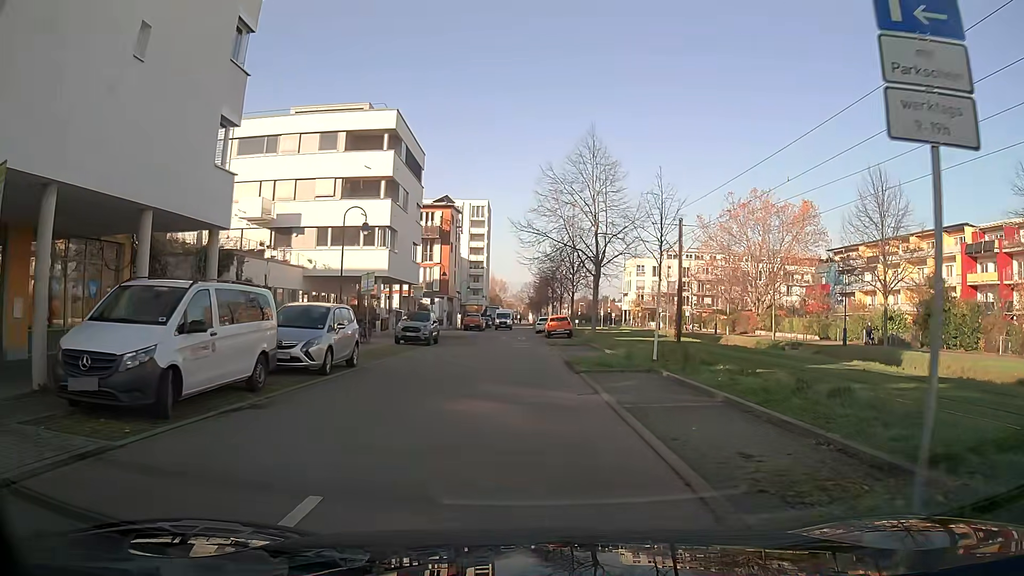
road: residential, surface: asphalt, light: Day
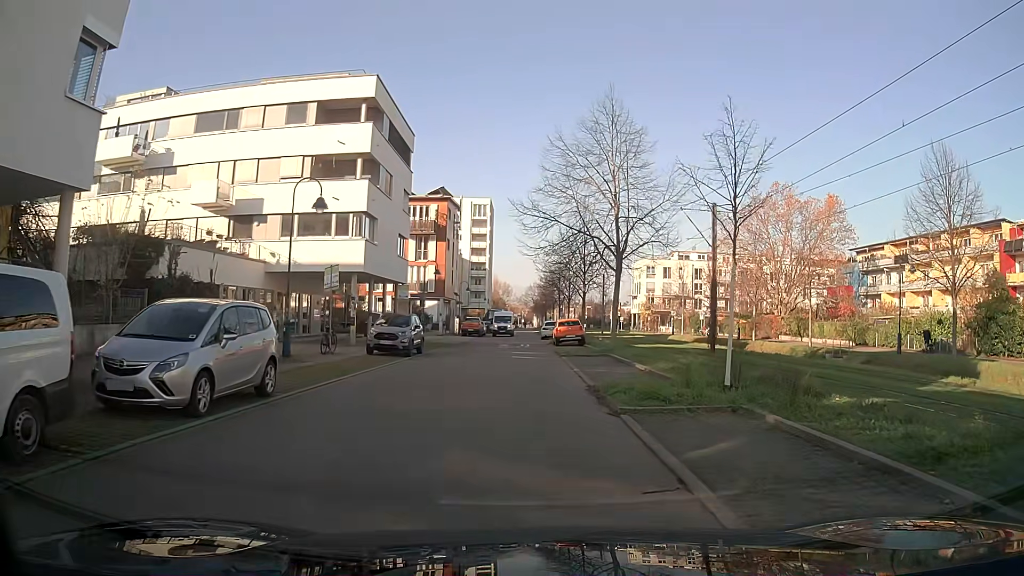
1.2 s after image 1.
(0.0, +6.6) m; 0°
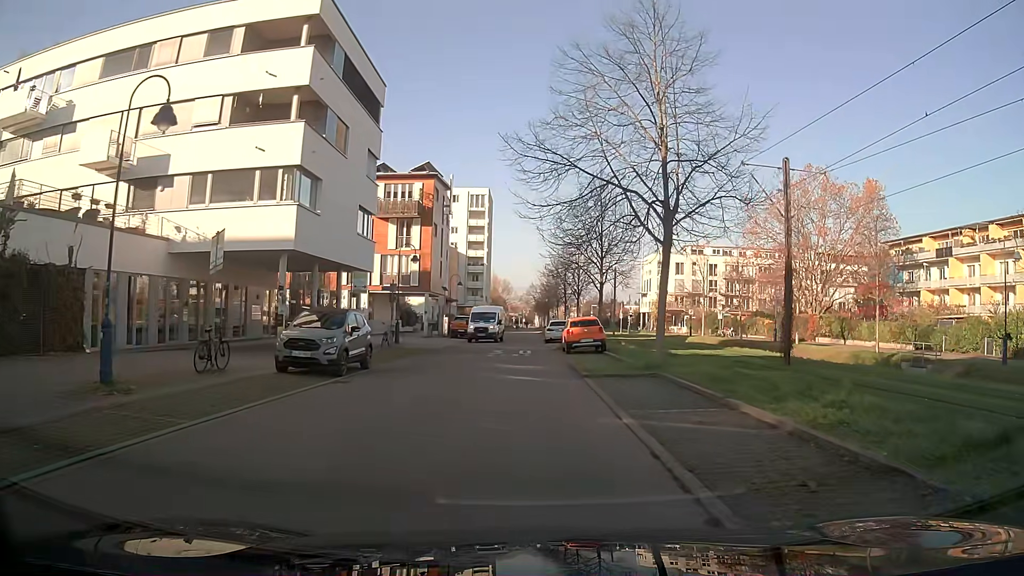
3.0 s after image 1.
(0.0, +9.8) m; 0°
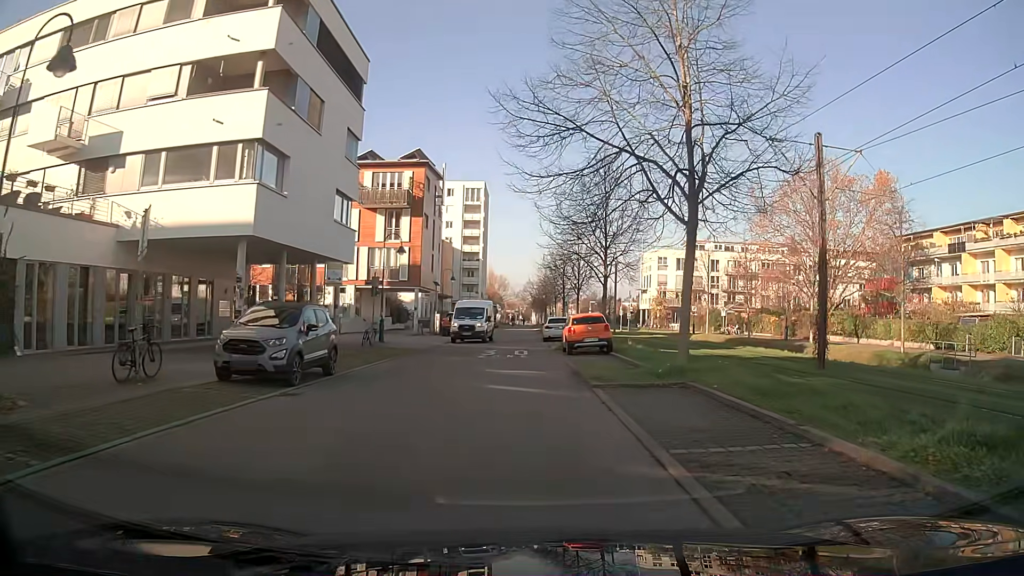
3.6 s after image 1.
(0.0, +3.2) m; 0°
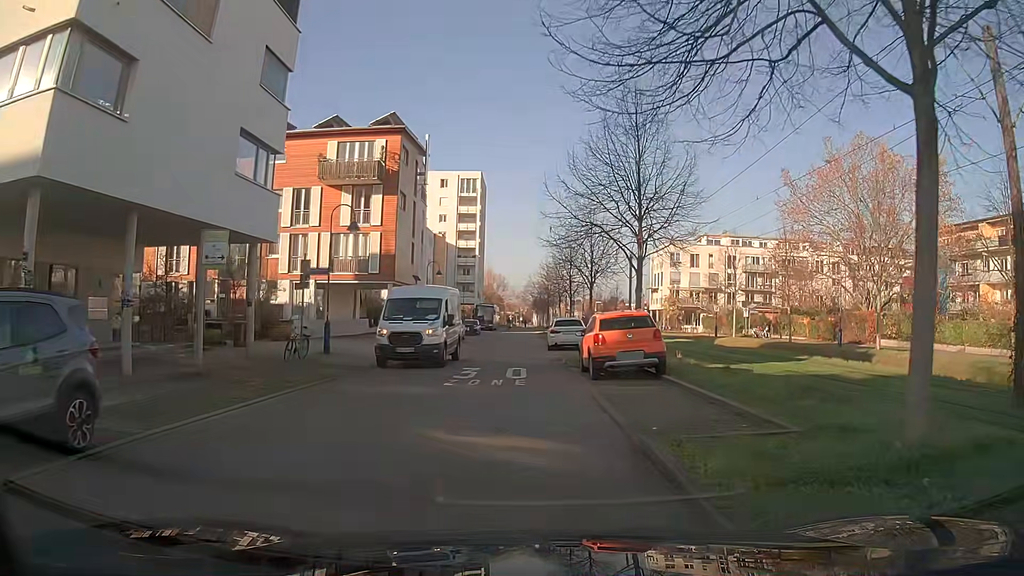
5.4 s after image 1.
(0.0, +9.6) m; 0°
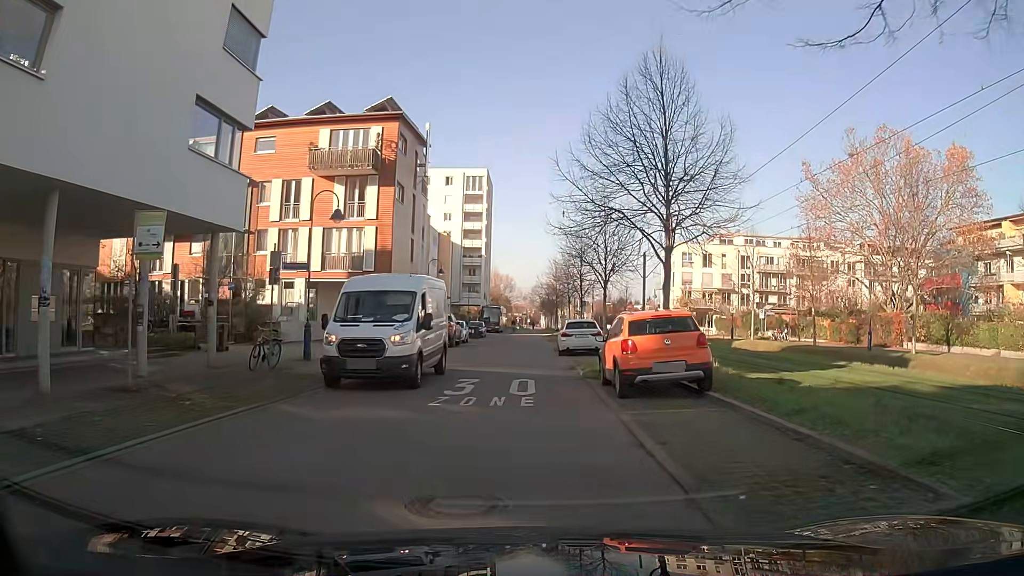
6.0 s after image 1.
(0.0, +3.2) m; -1°
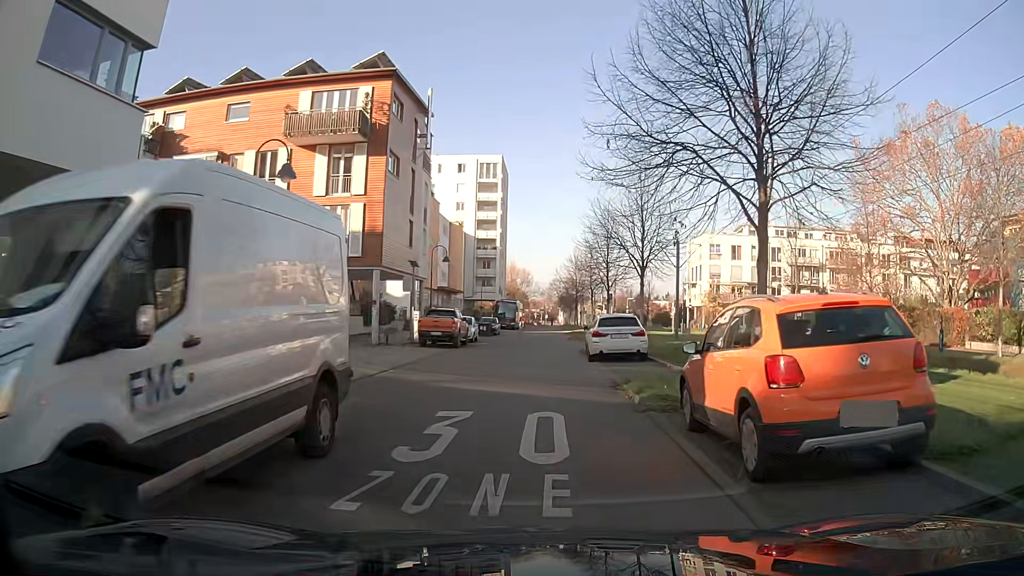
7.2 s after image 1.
(-0.1, +6.4) m; -1°
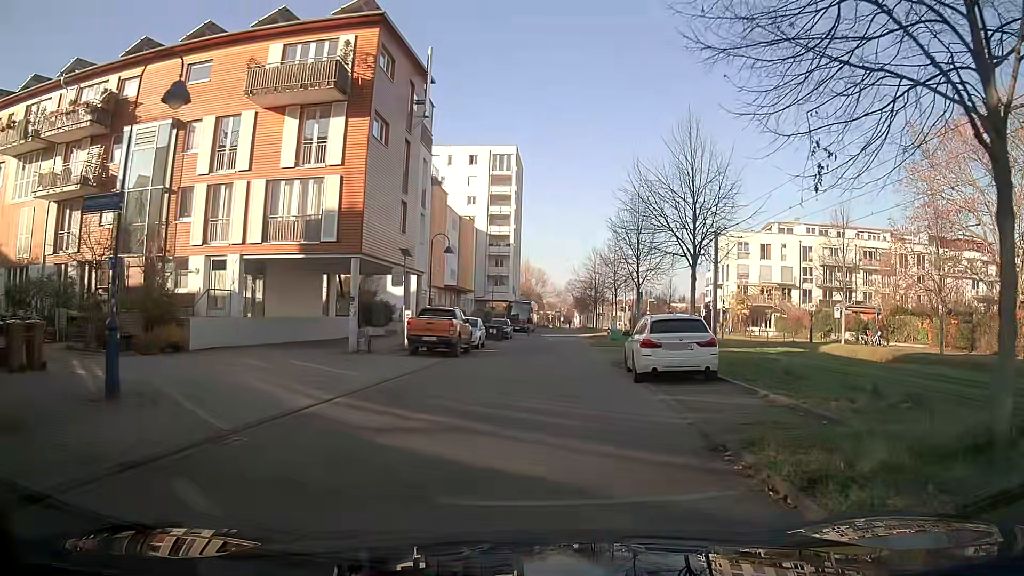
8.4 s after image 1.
(0.0, +6.4) m; -1°
(0, +10) (+1, +20) (+1, +30) (+2, +40) (+2, +50) (+3, +60) (+3, +70) (+4, +80) (+4, +90) (+4, +100) m
